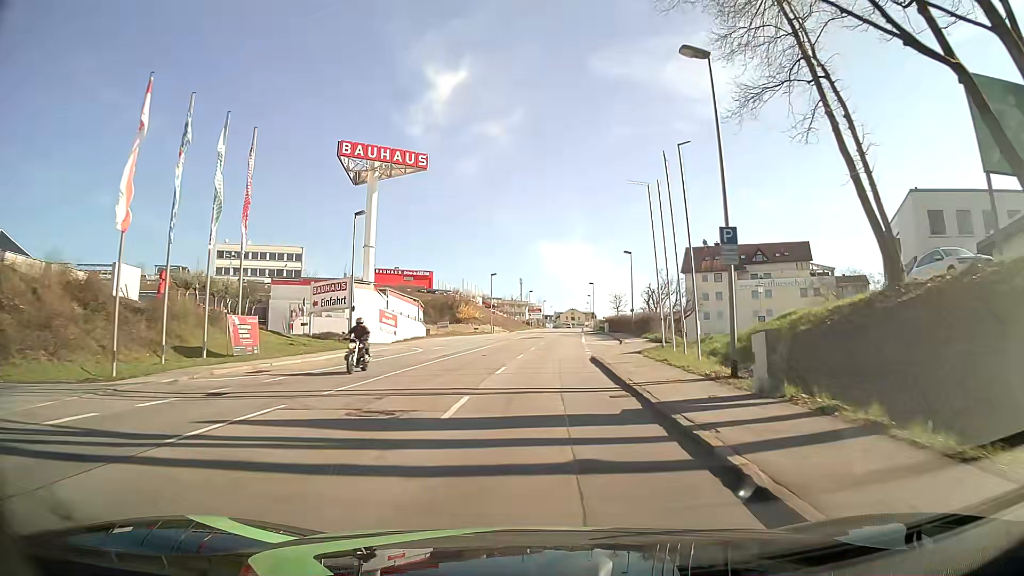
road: tertiary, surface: asphalt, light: Day
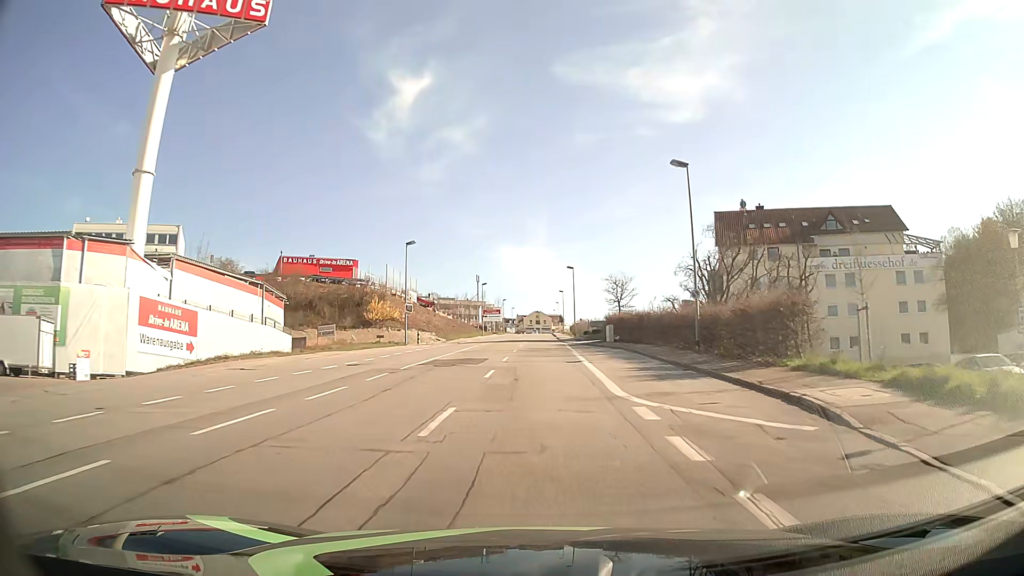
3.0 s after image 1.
(+1.6, +37.9) m; +4°
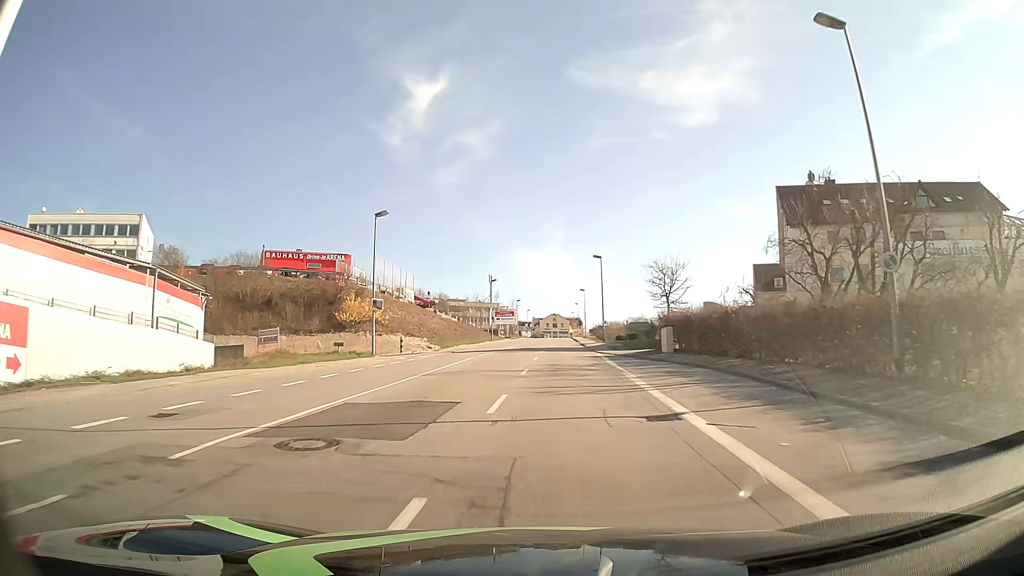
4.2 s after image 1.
(-0.1, +15.2) m; -1°
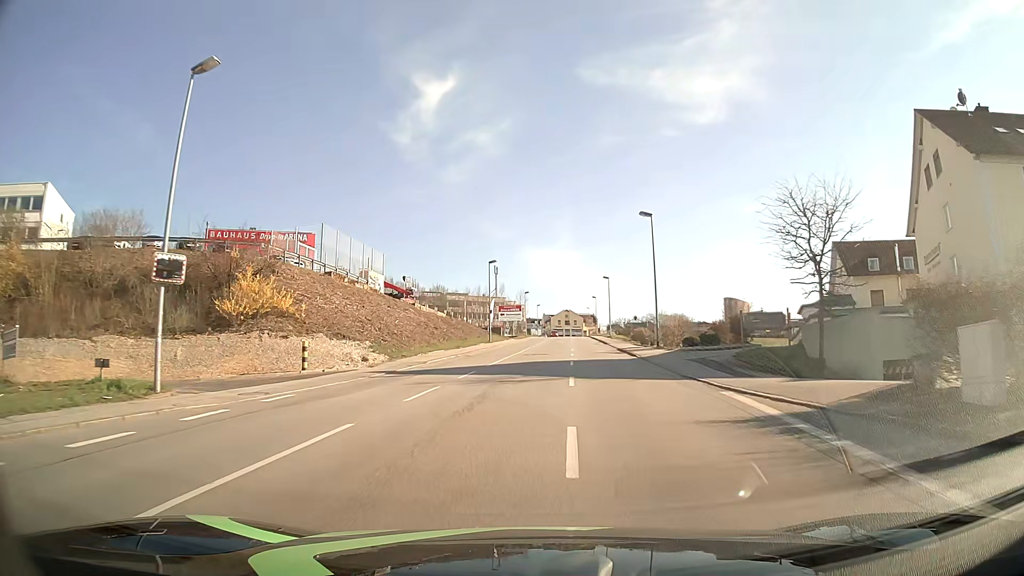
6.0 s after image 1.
(-0.2, +22.8) m; -1°
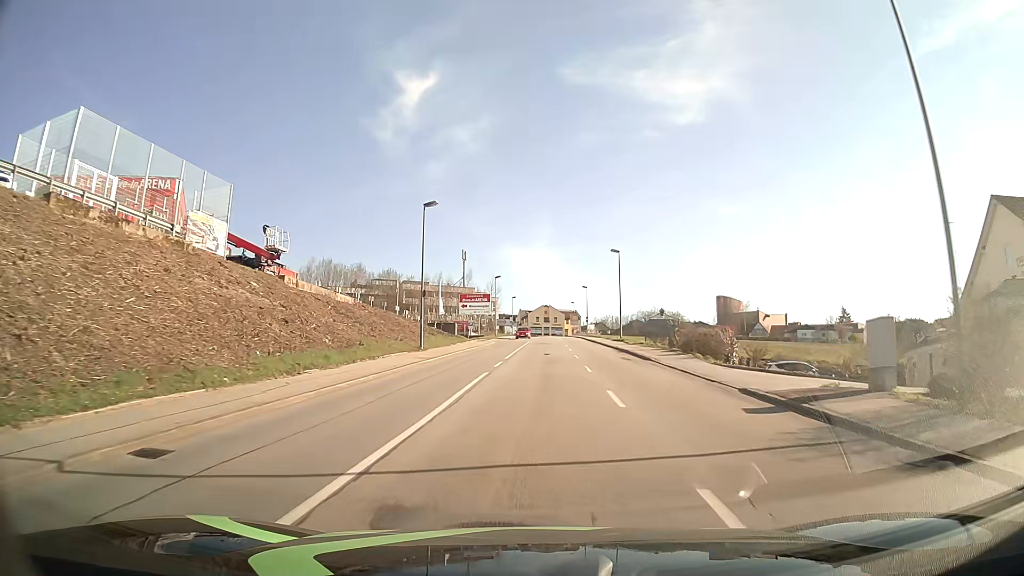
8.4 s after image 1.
(+0.3, +30.5) m; +2°
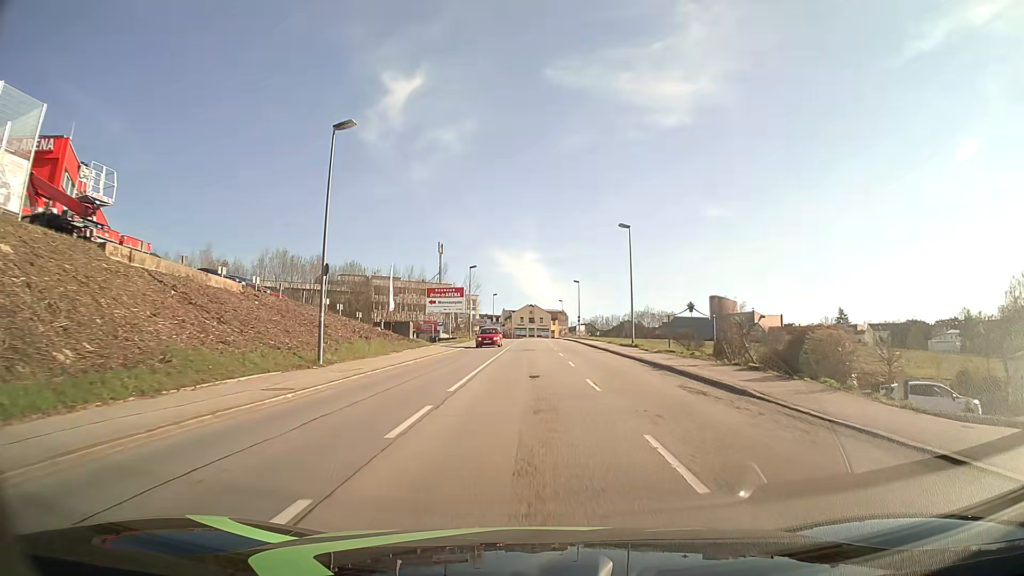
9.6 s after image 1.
(+0.2, +15.3) m; +1°
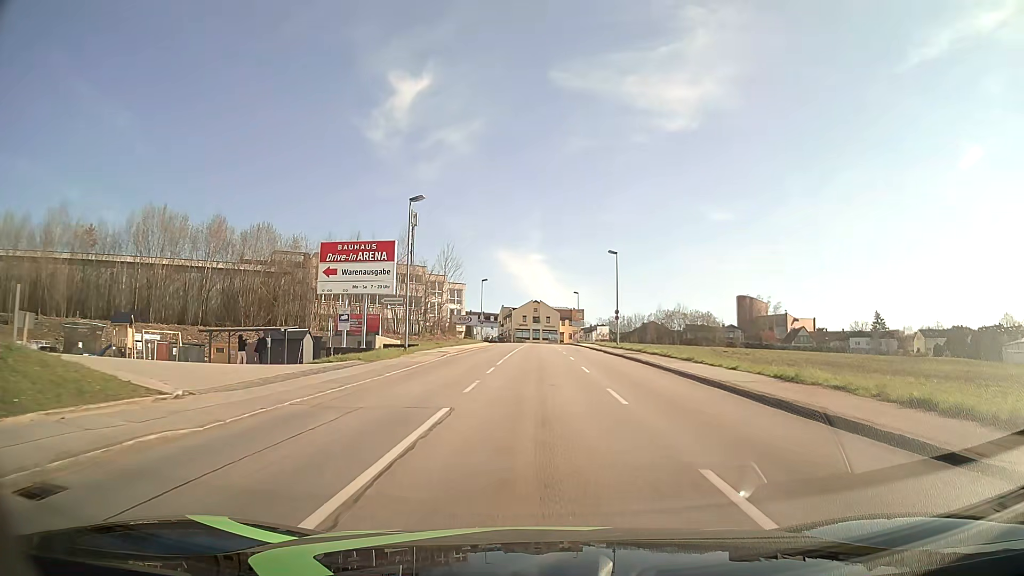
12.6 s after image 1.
(-0.2, +38.3) m; 0°
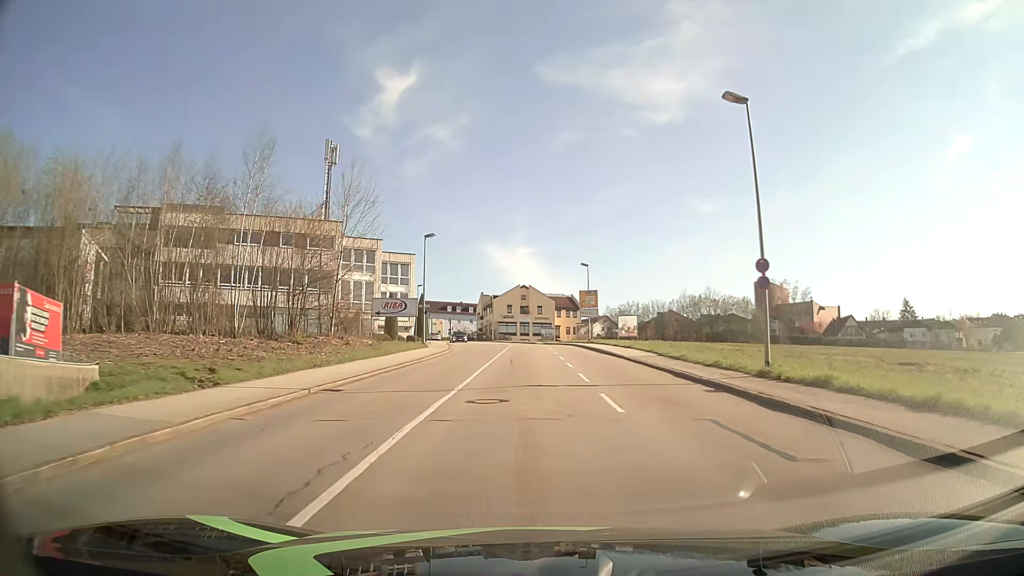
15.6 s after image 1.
(+0.4, +38.3) m; +1°
(0, +10) (0, +20) (0, +30) (0, +40) (0, +50) (-1, +60) (-2, +70) (-3, +80) (-5, +90) (-7, +99) m
